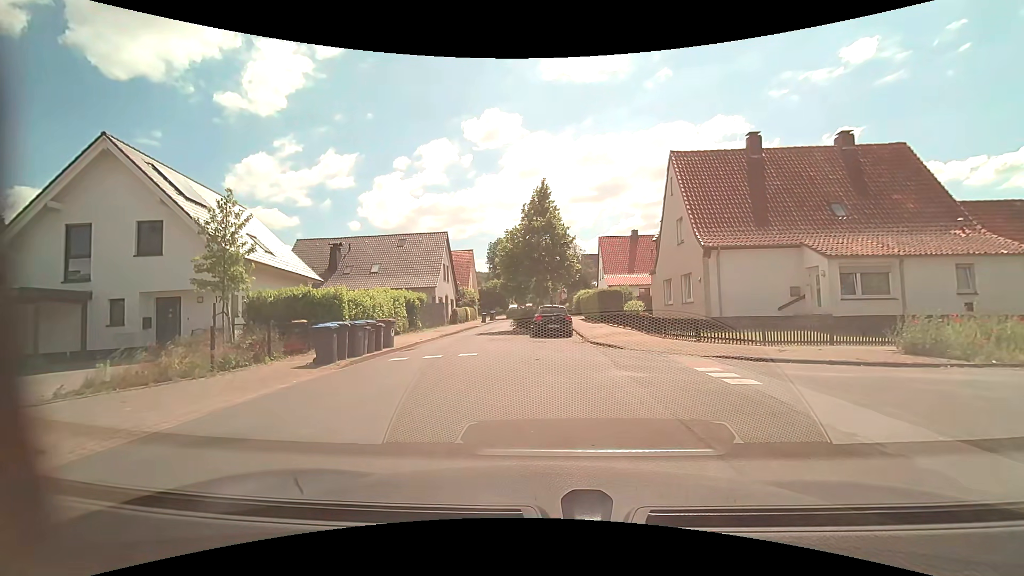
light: Day
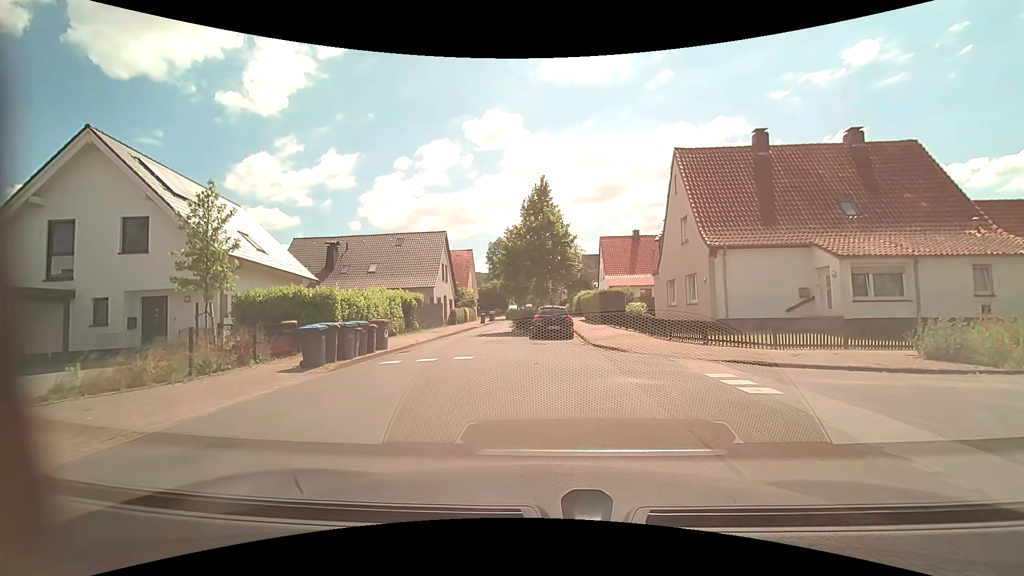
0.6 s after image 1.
(0.0, +0.7) m; 0°
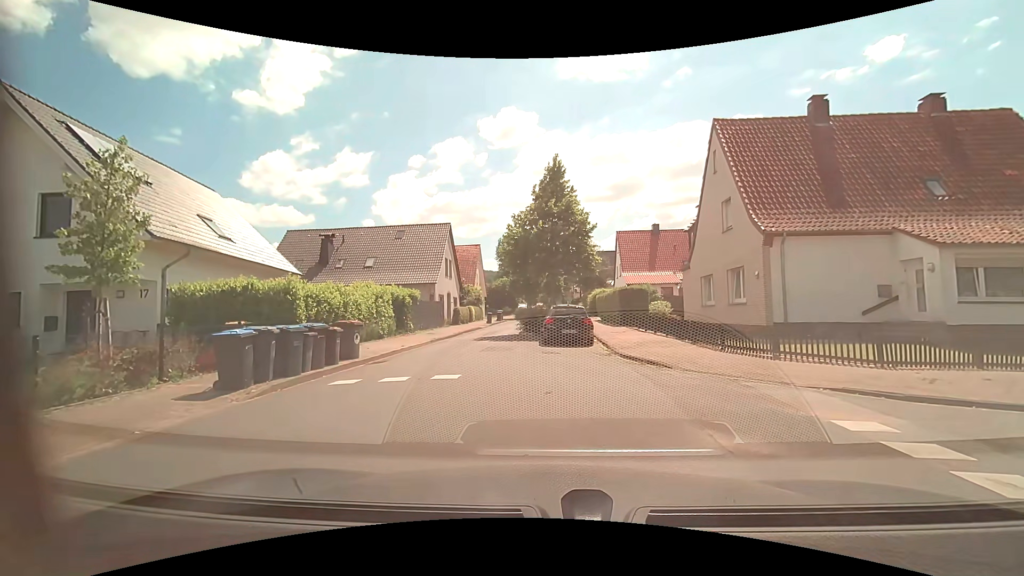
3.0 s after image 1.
(-0.1, +4.0) m; -2°
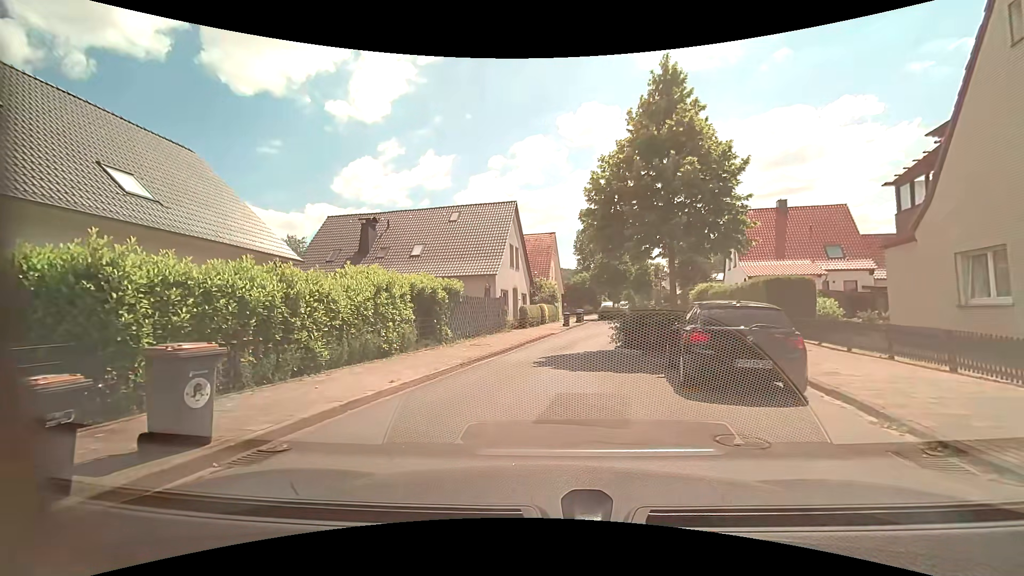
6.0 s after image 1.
(-0.7, +9.6) m; -10°
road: unclassified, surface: asphalt
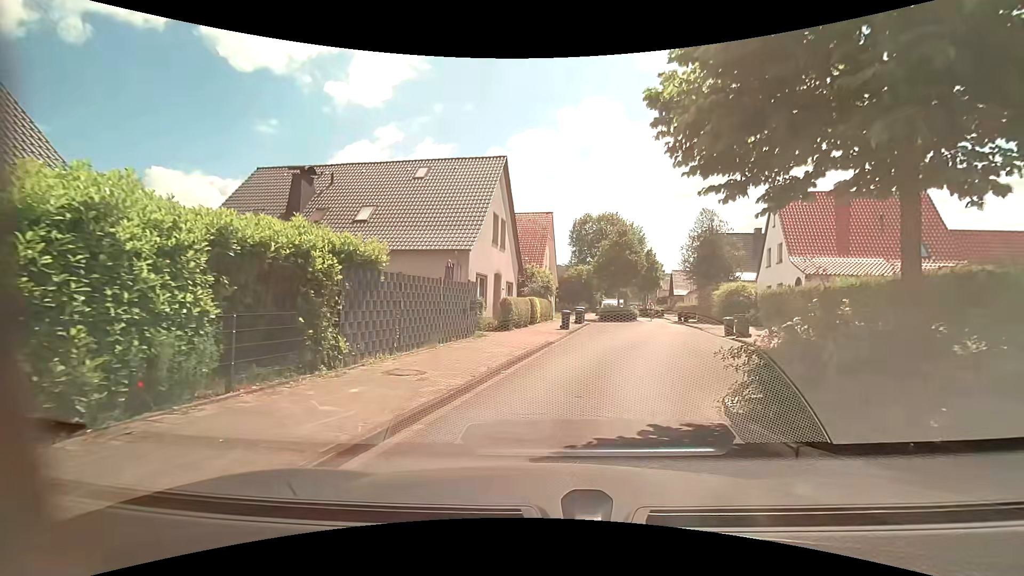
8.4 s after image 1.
(-0.2, +9.6) m; +1°
(+1, +10) (+5, +19) (+7, +29) (+9, +39) (+11, +49) (+10, +59) (+11, +69) (+12, +78) (+15, +88) (+18, +98) m
